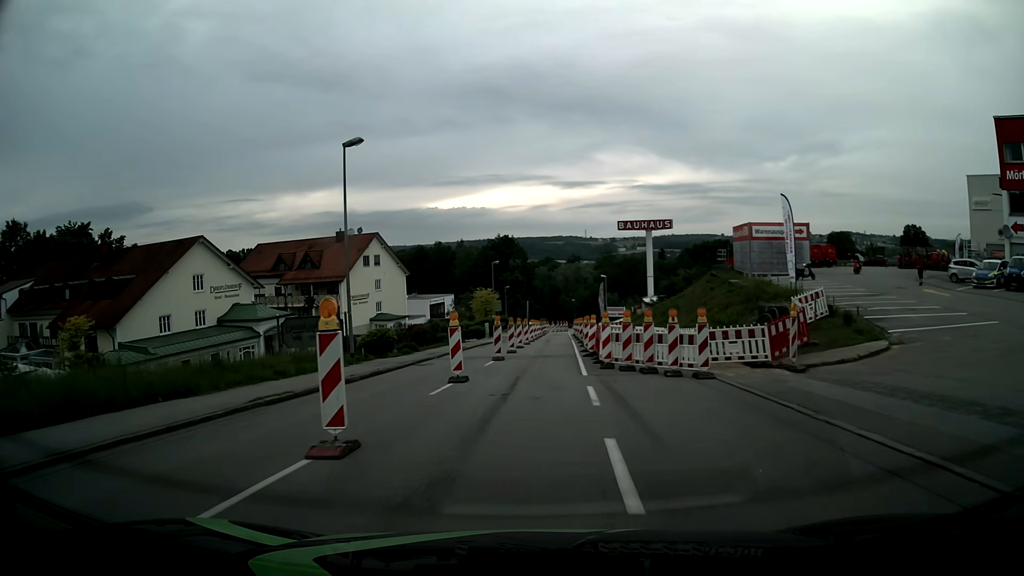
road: tertiary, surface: asphalt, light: Day
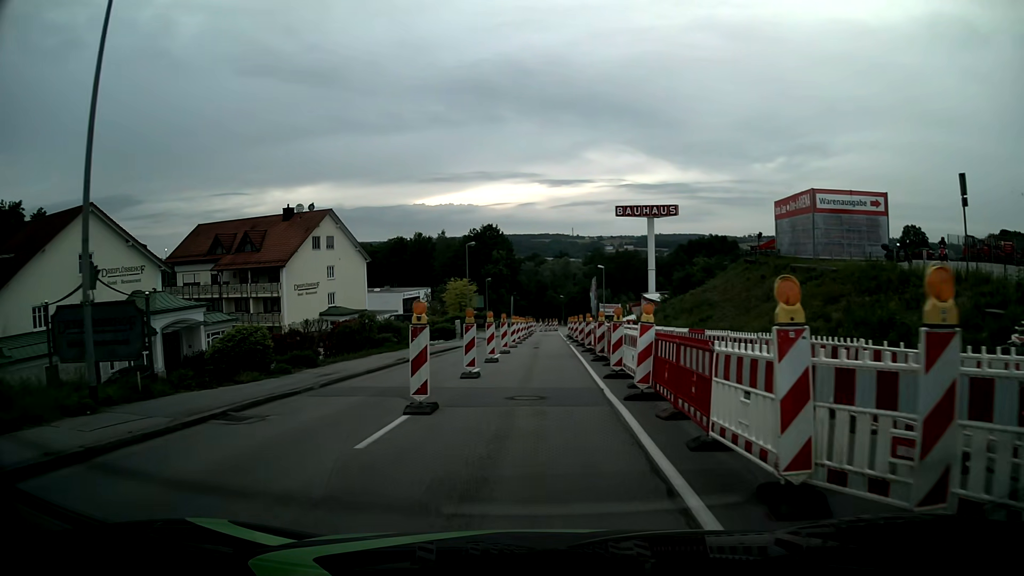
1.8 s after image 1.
(+0.1, +14.7) m; +1°
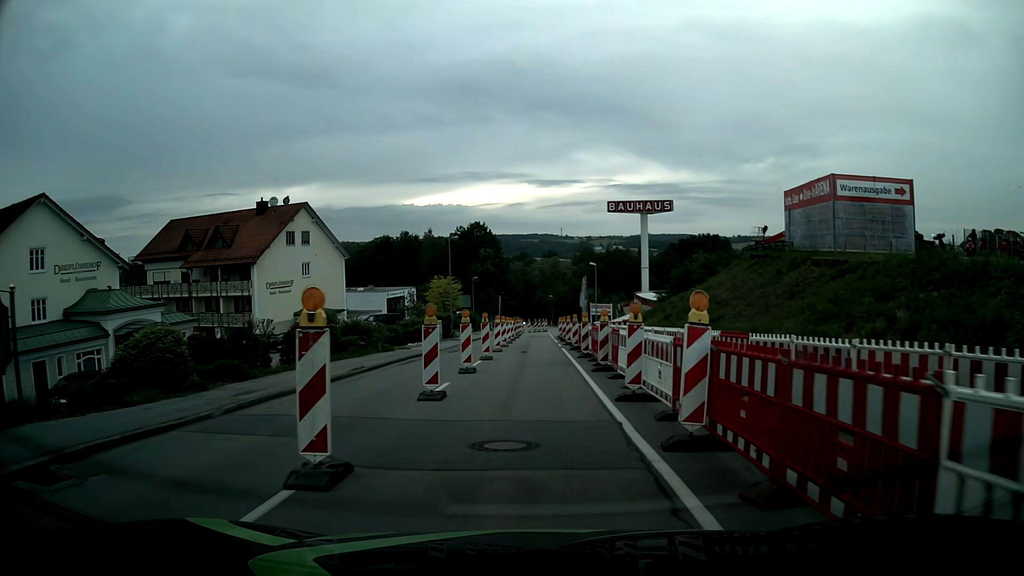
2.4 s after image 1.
(+0.1, +4.3) m; +2°
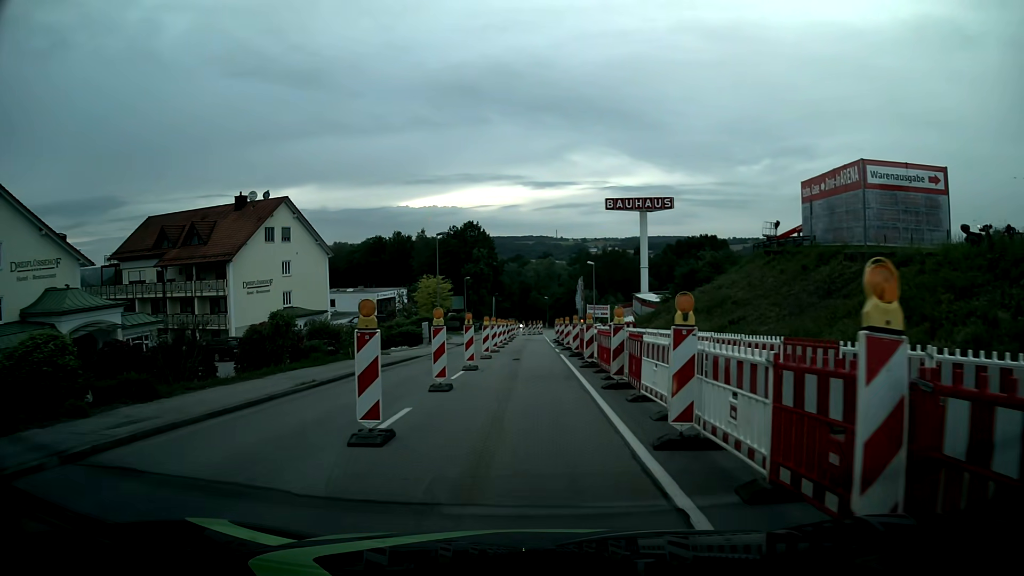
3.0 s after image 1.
(0.0, +4.1) m; 0°
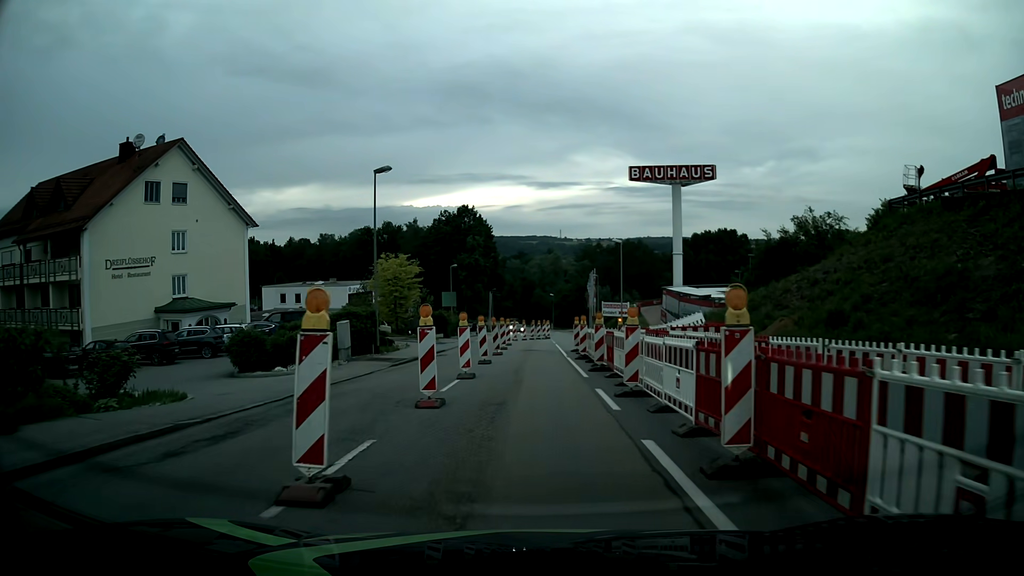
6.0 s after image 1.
(-0.1, +21.1) m; 0°
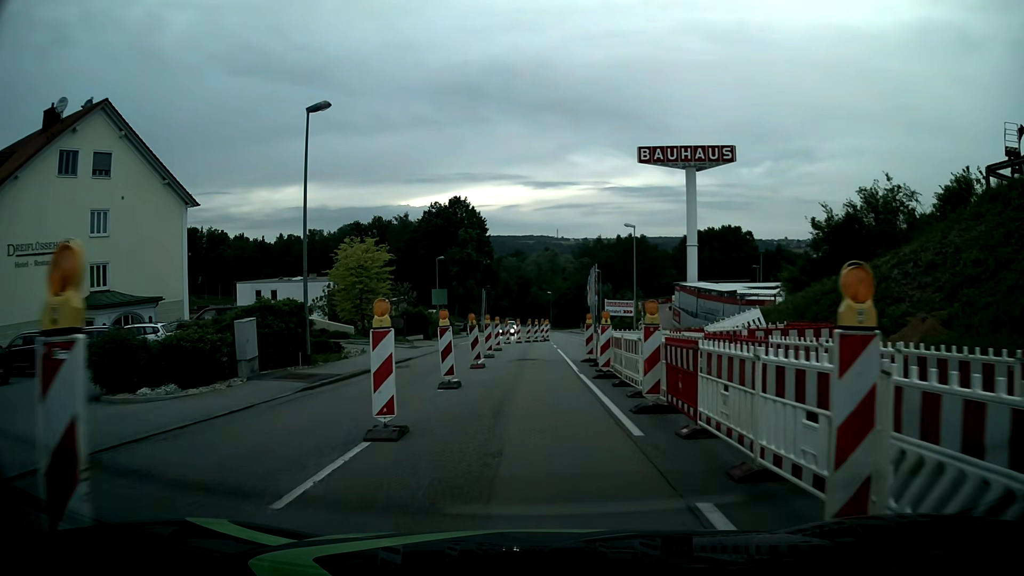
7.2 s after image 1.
(0.0, +8.9) m; 0°
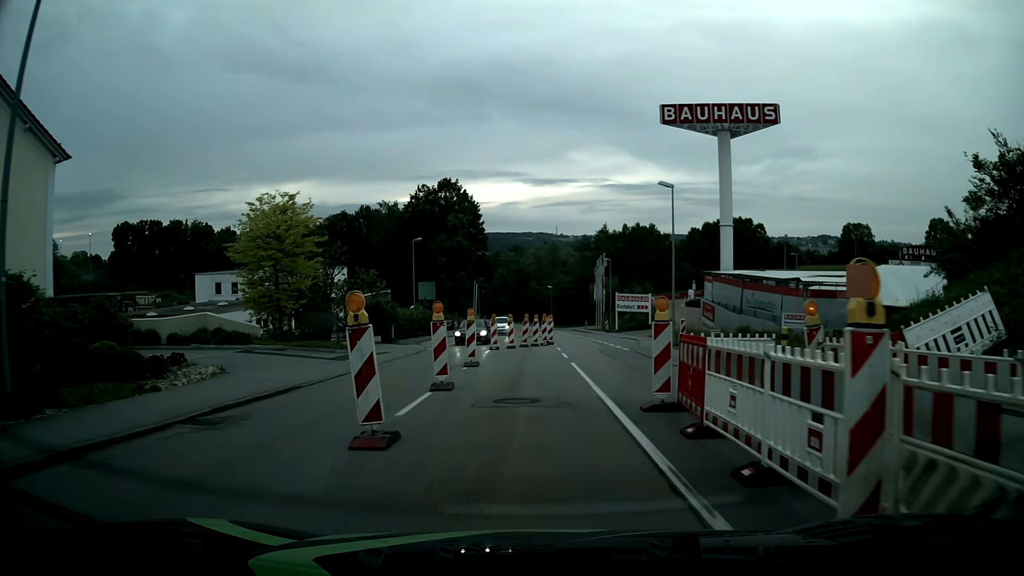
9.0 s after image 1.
(+0.1, +13.2) m; 0°
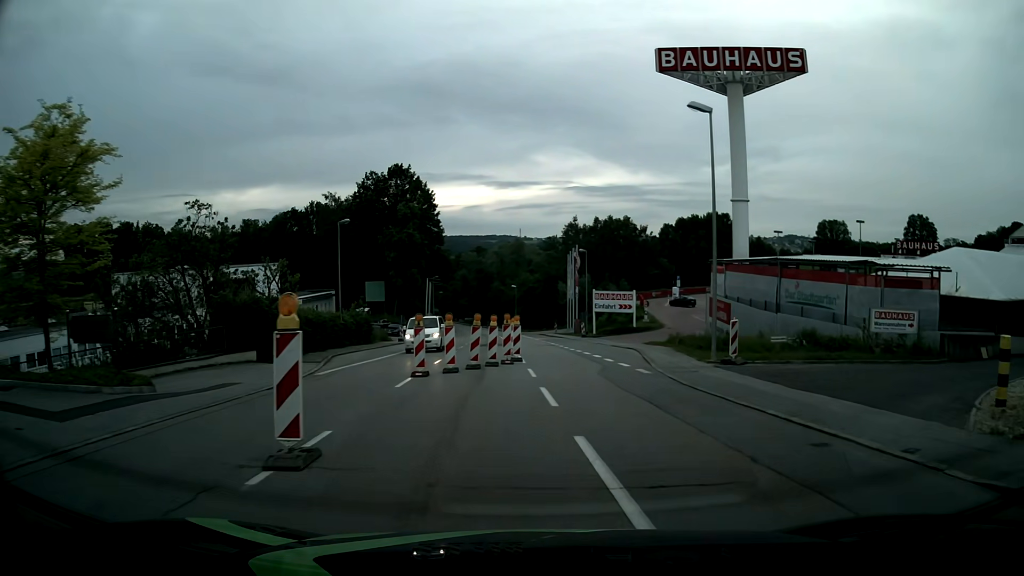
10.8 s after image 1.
(+0.2, +13.0) m; +4°
(0, +10) (+1, +20) (+1, +30) (+1, +40) (0, +50) (-1, +60) (-2, +70) (-3, +80) (-4, +90) (-5, +100) m
